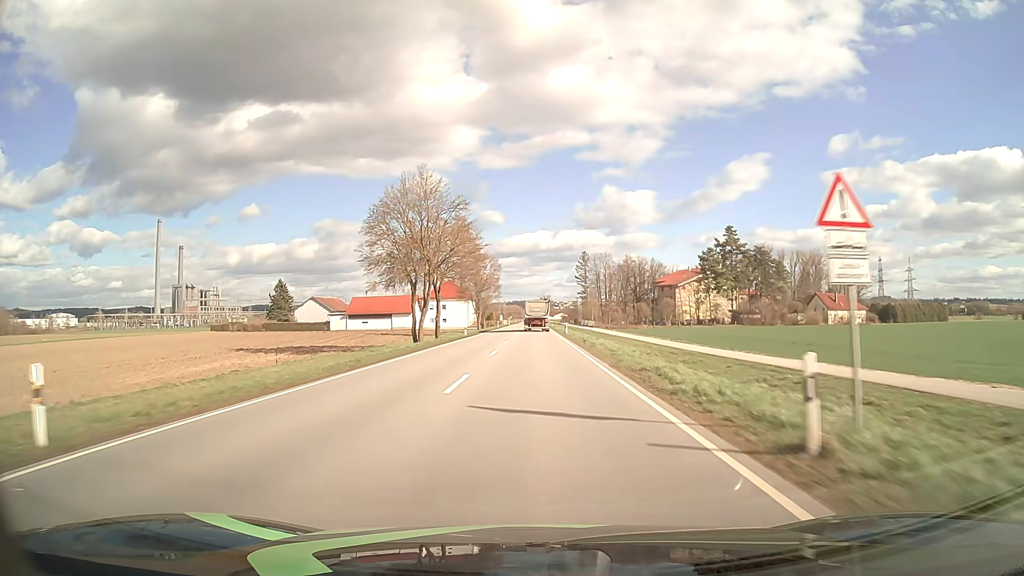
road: primary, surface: asphalt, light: Day
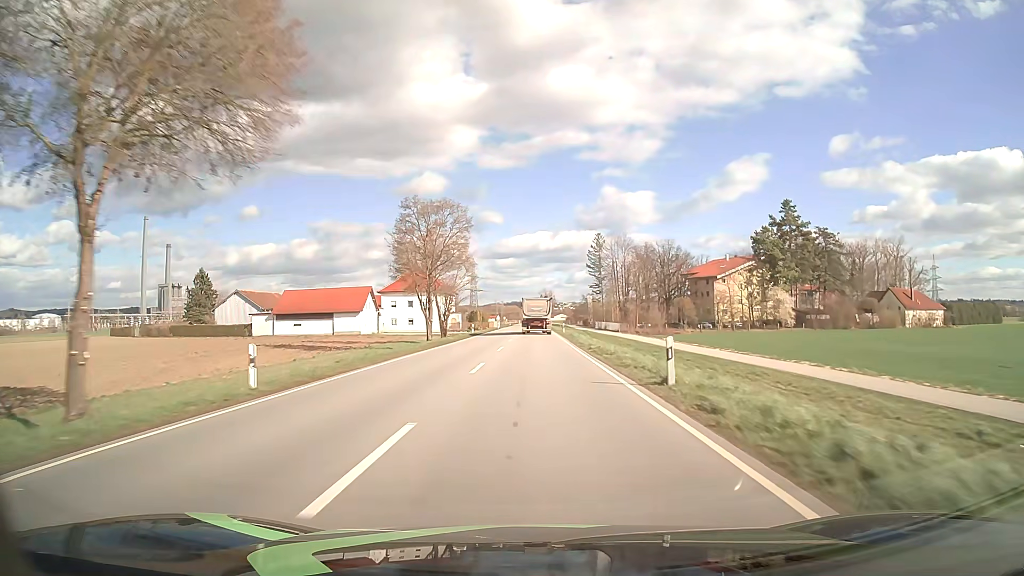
(0.0, +43.7) m; 0°
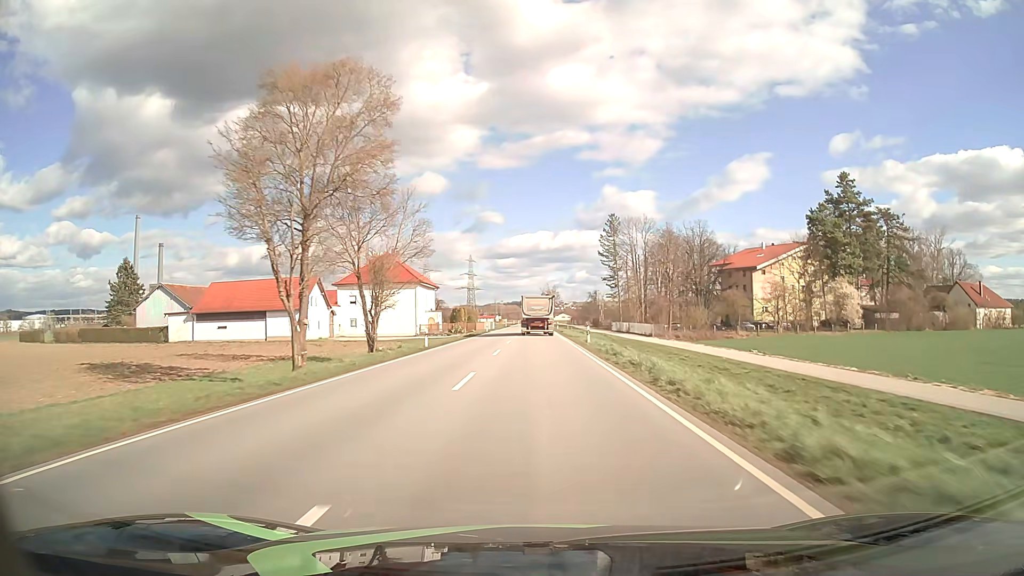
(0.0, +28.0) m; 0°
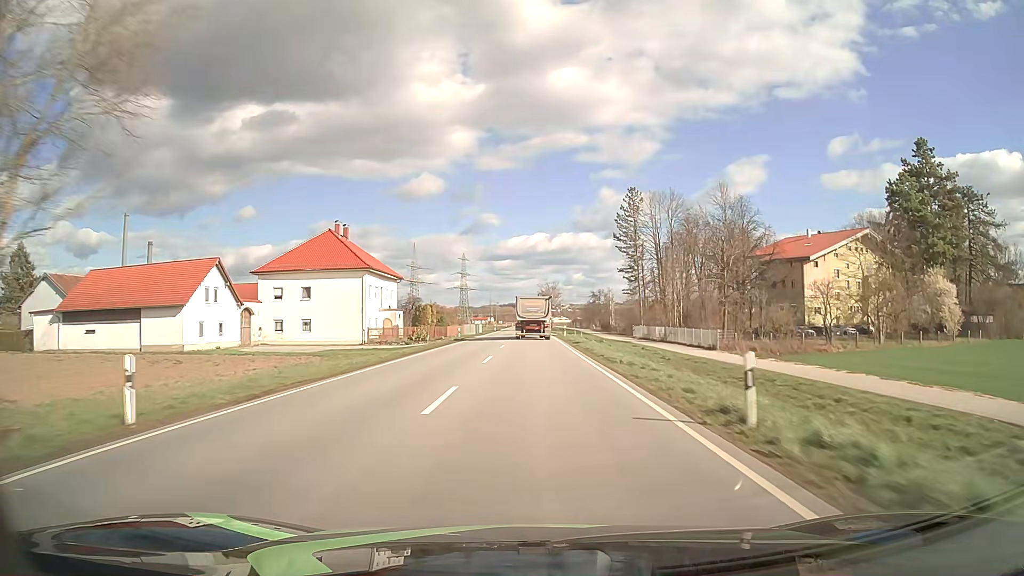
(+0.1, +27.1) m; 0°
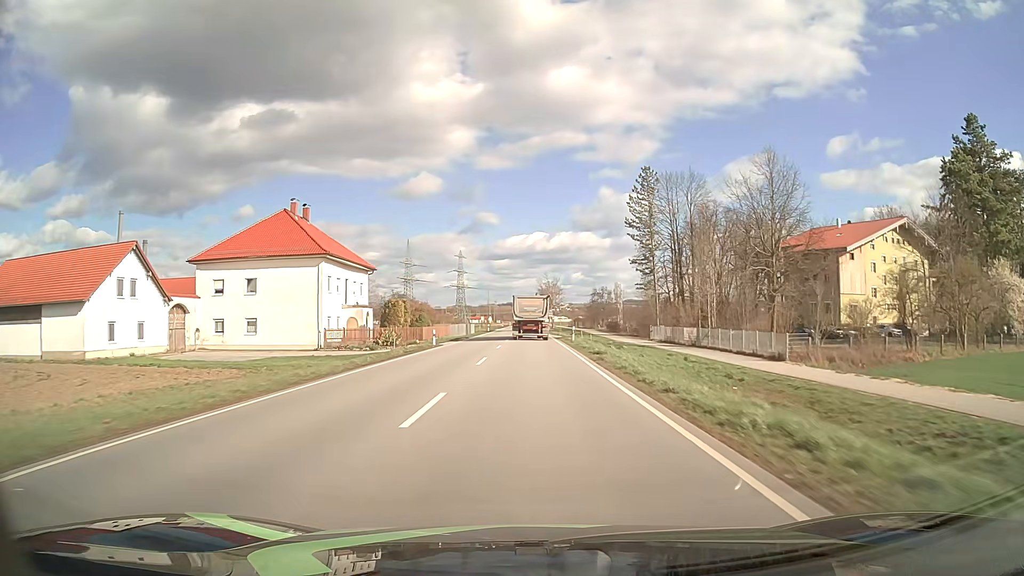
(0.0, +13.3) m; 0°
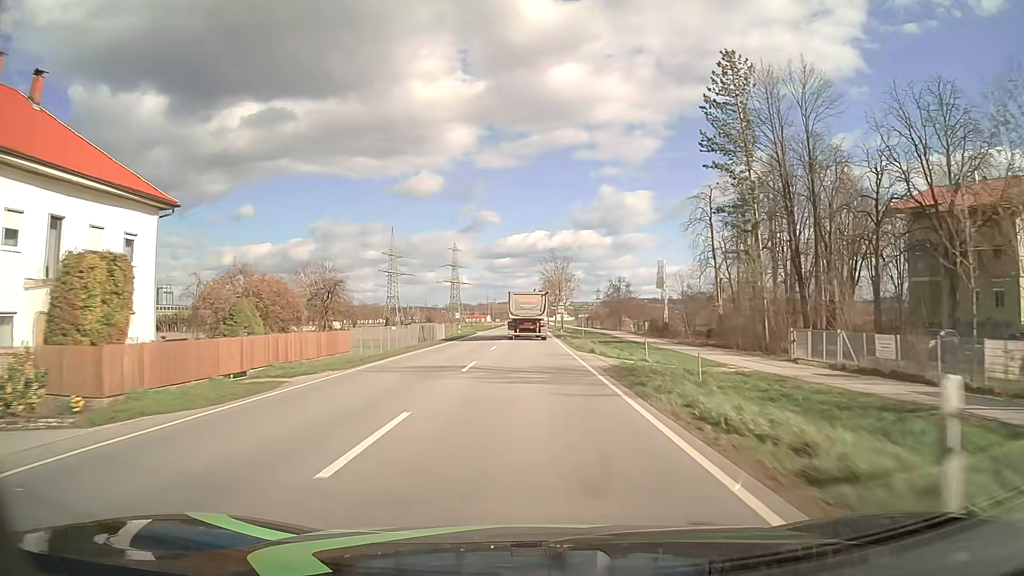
(0.0, +38.8) m; 0°
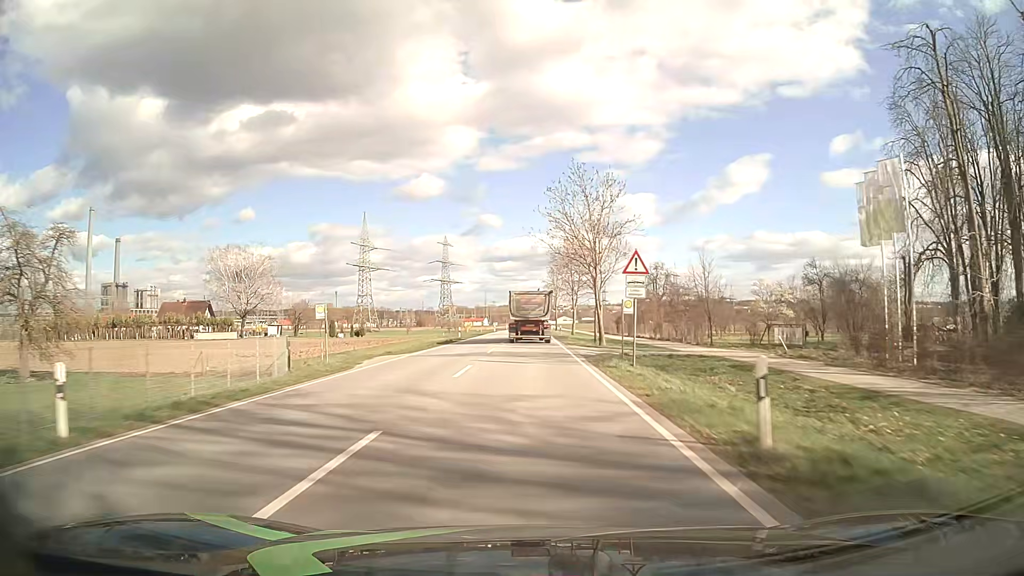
(-0.1, +49.9) m; 0°
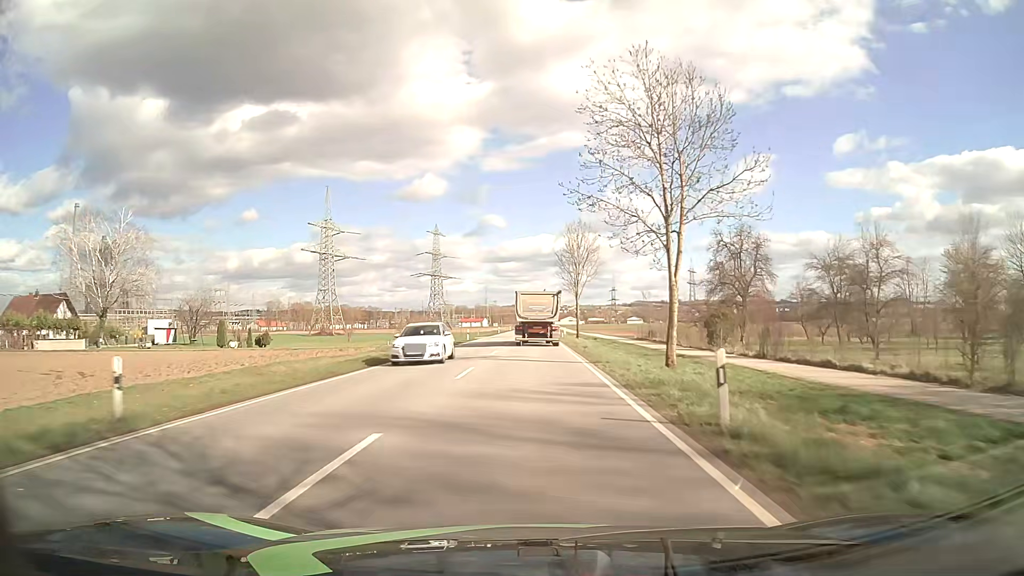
(+0.1, +48.5) m; 0°
(0, +10) (0, +20) (0, +30) (0, +40) (0, +50) (0, +60) (0, +70) (0, +80) (0, +90) (0, +100) m
